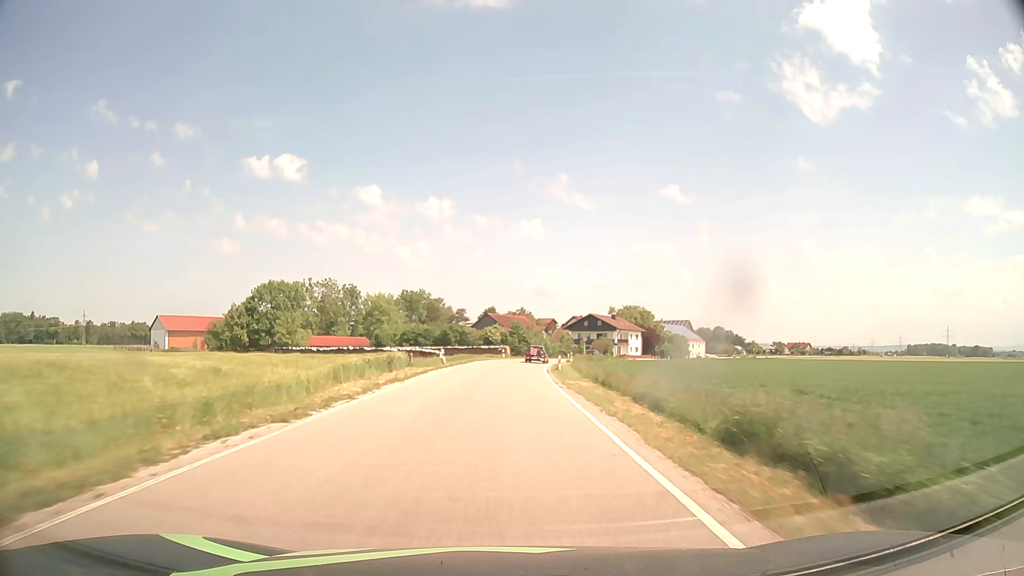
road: secondary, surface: asphalt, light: Day
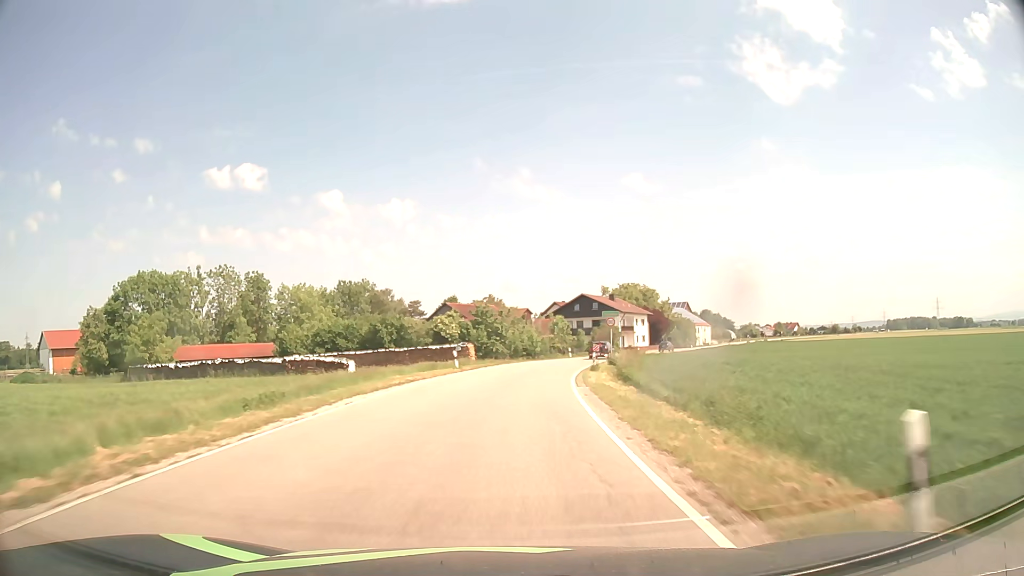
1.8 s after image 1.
(+0.9, +37.5) m; +3°
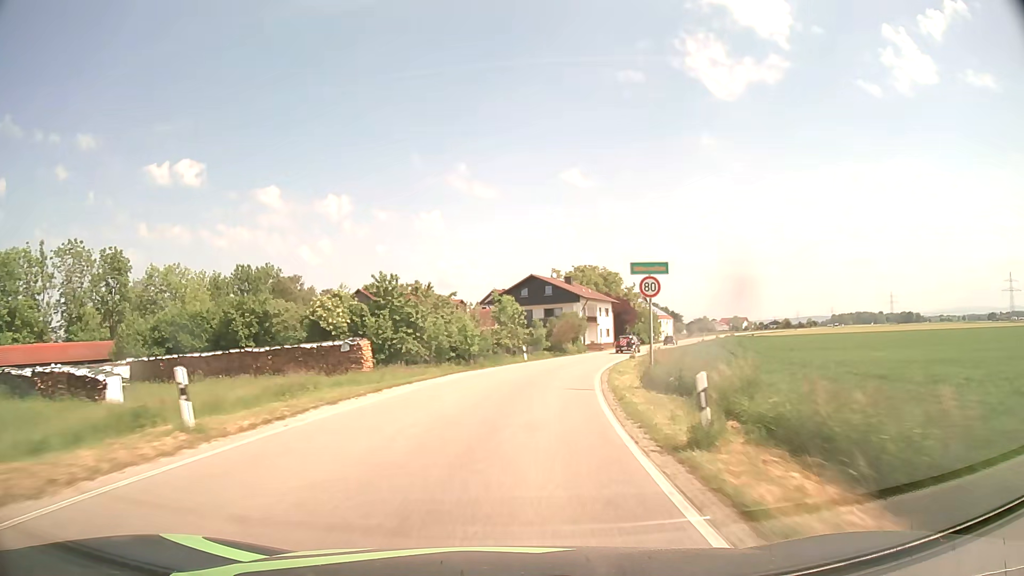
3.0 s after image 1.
(+0.9, +25.0) m; +5°
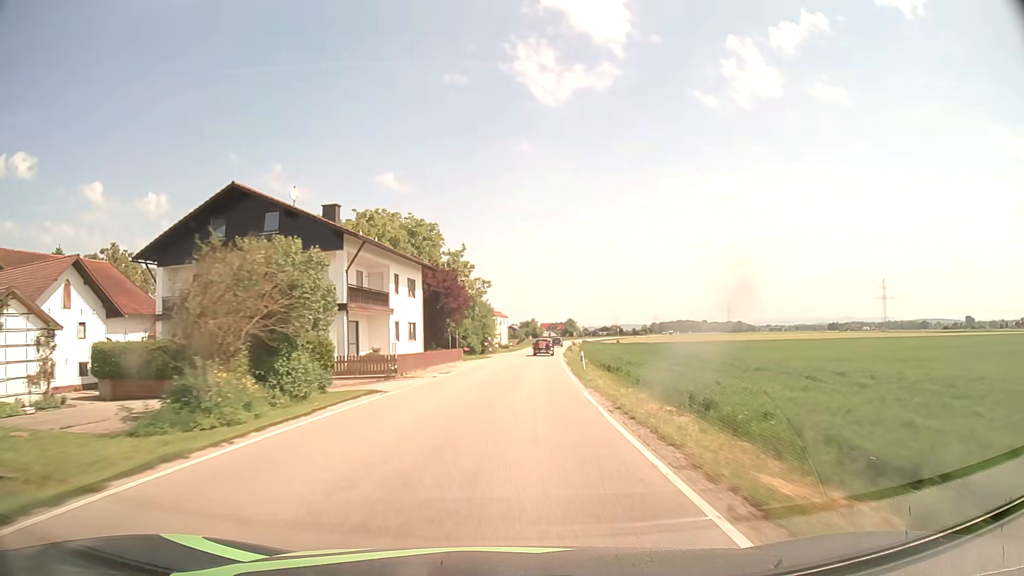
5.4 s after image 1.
(+7.3, +49.4) m; +16°
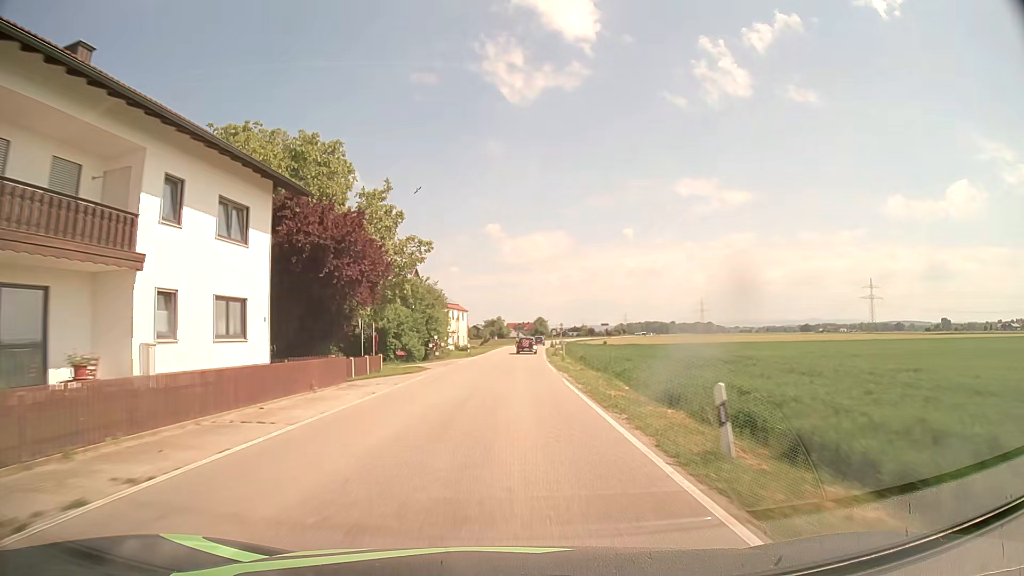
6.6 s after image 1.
(+0.9, +25.1) m; +3°
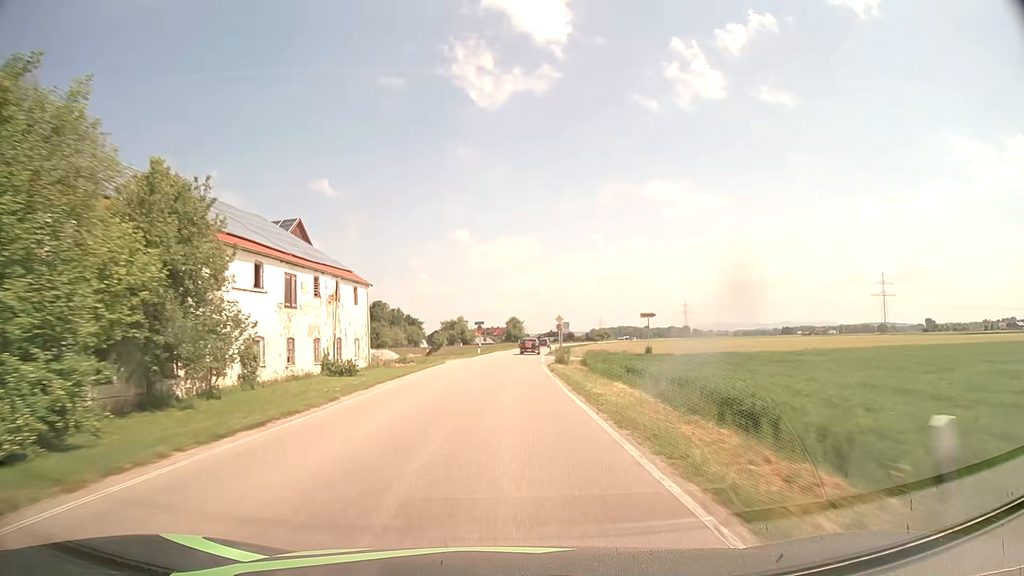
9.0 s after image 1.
(+1.3, +50.2) m; +3°
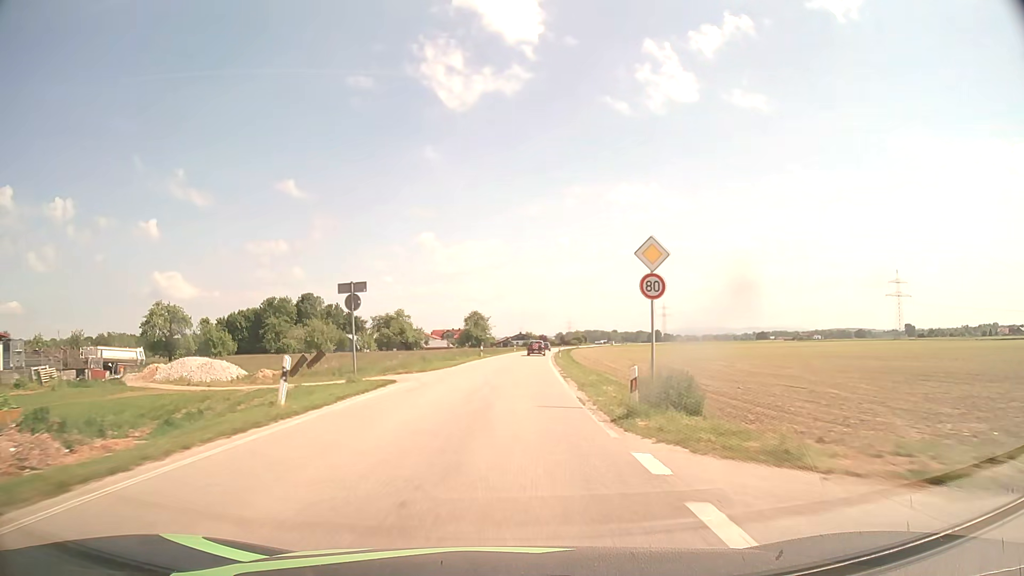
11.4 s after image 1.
(+1.0, +49.9) m; +3°
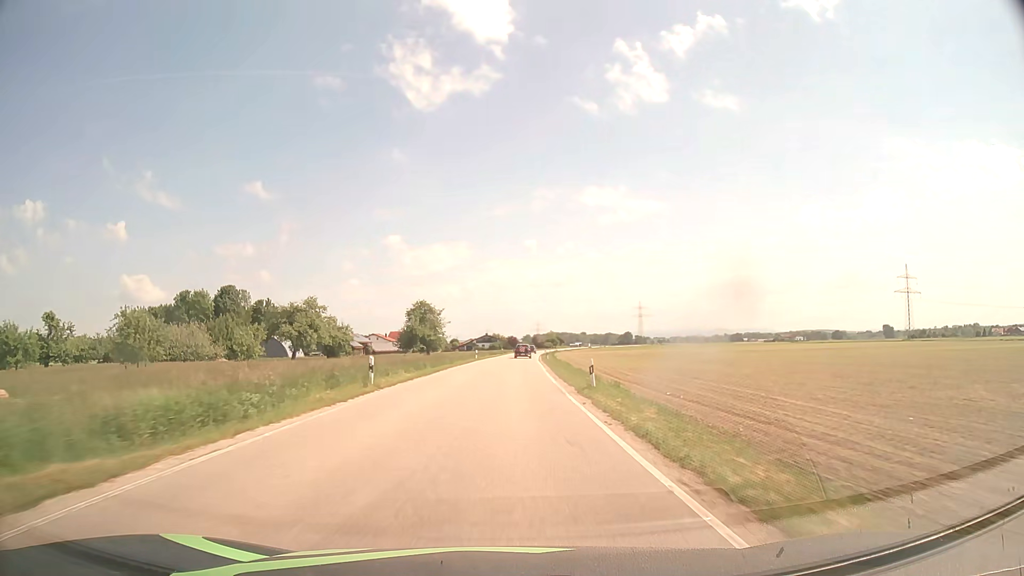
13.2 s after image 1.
(+1.0, +37.4) m; +3°
(0, +10) (0, +20) (0, +30) (+1, +40) (+1, +50) (+1, +60) (+2, +70) (+2, +80) (+3, +90) (+3, +100) m
